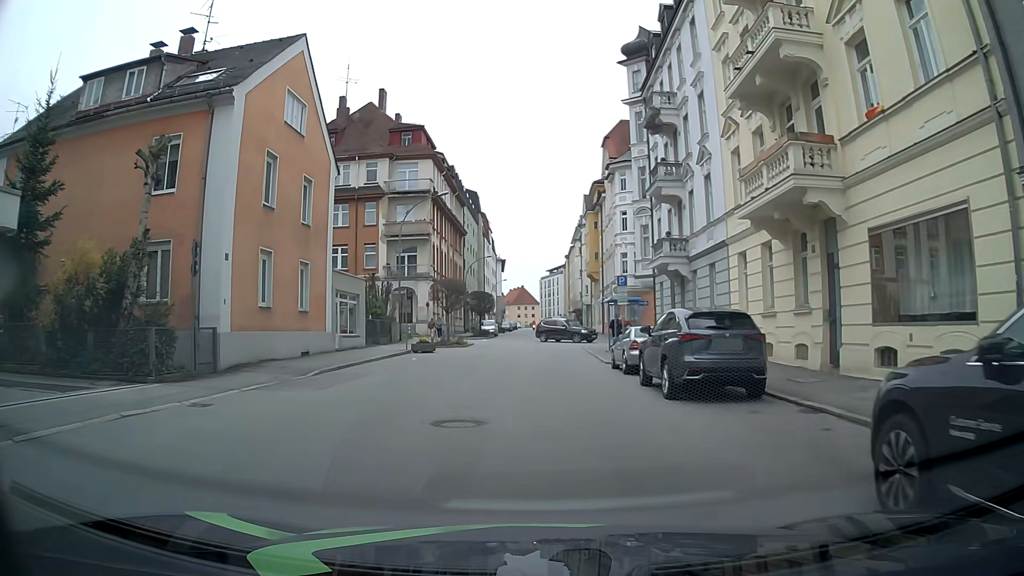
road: tertiary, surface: asphalt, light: Day
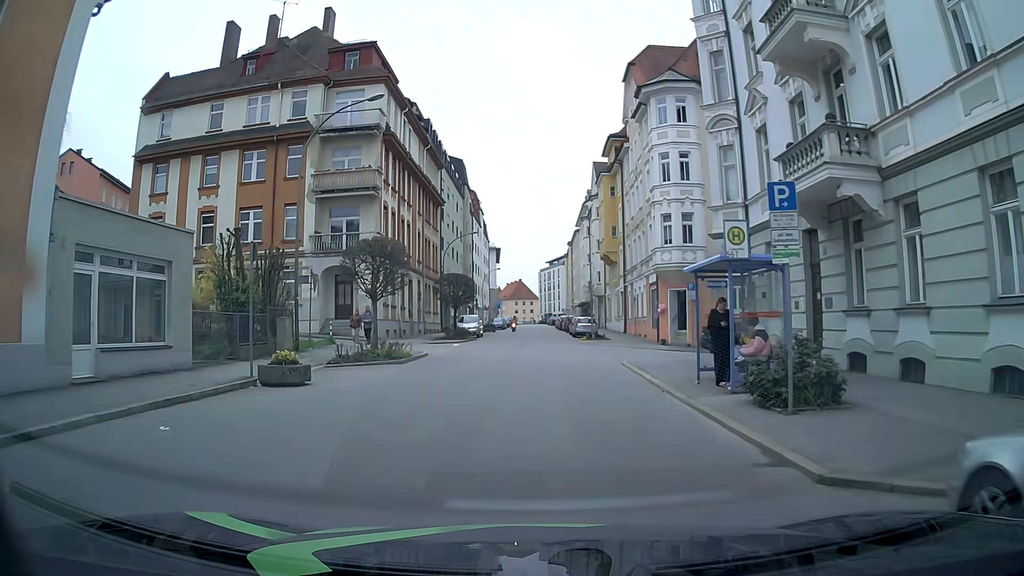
(-0.1, +17.7) m; -1°
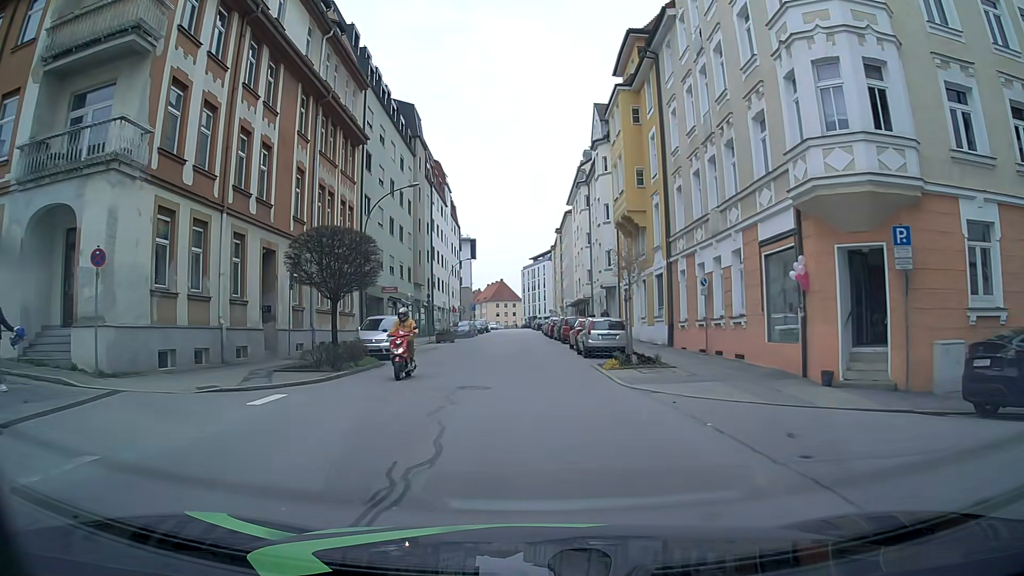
(+0.5, +22.5) m; +1°
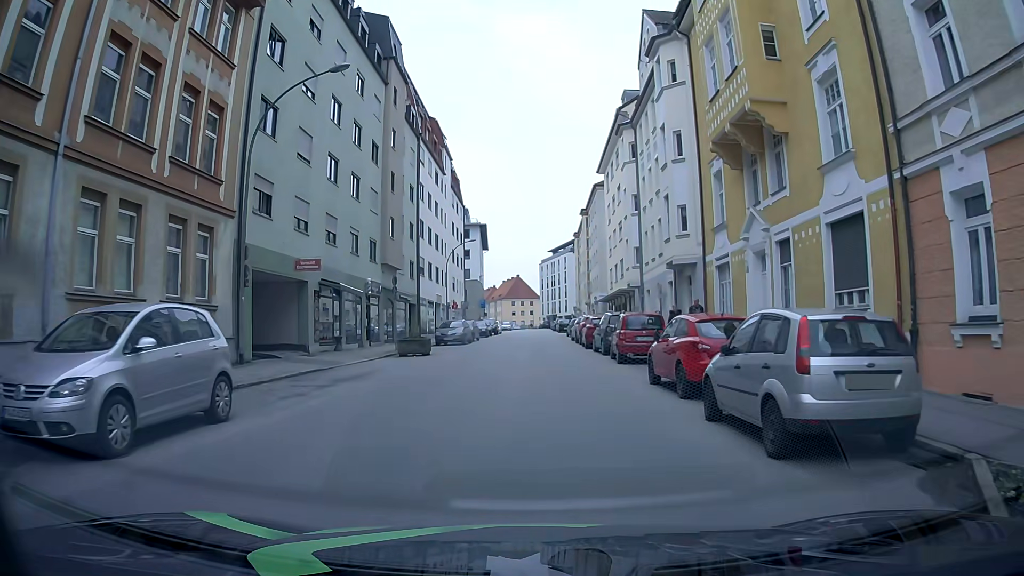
(-0.2, +17.9) m; -2°
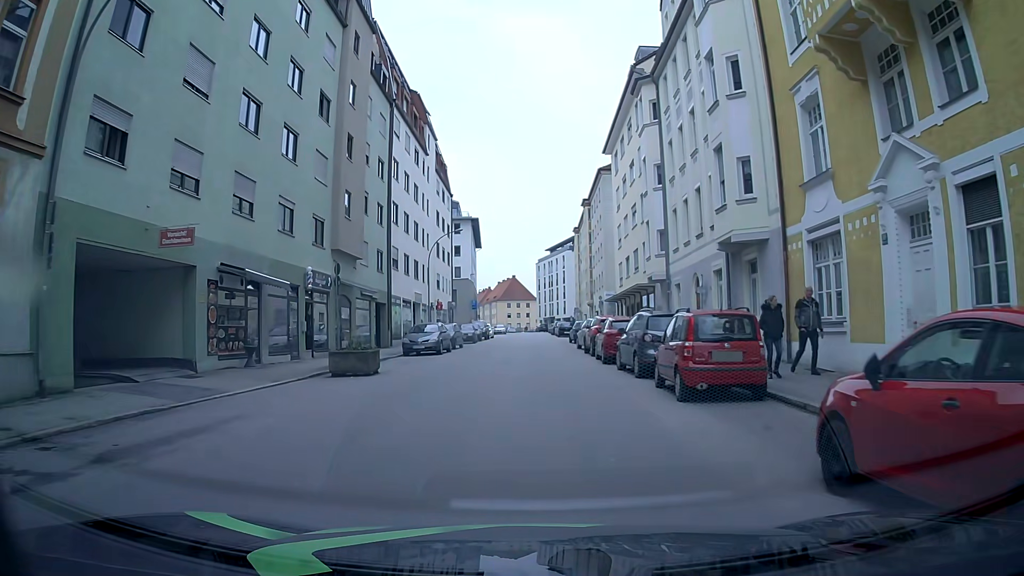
(+0.1, +8.9) m; +1°
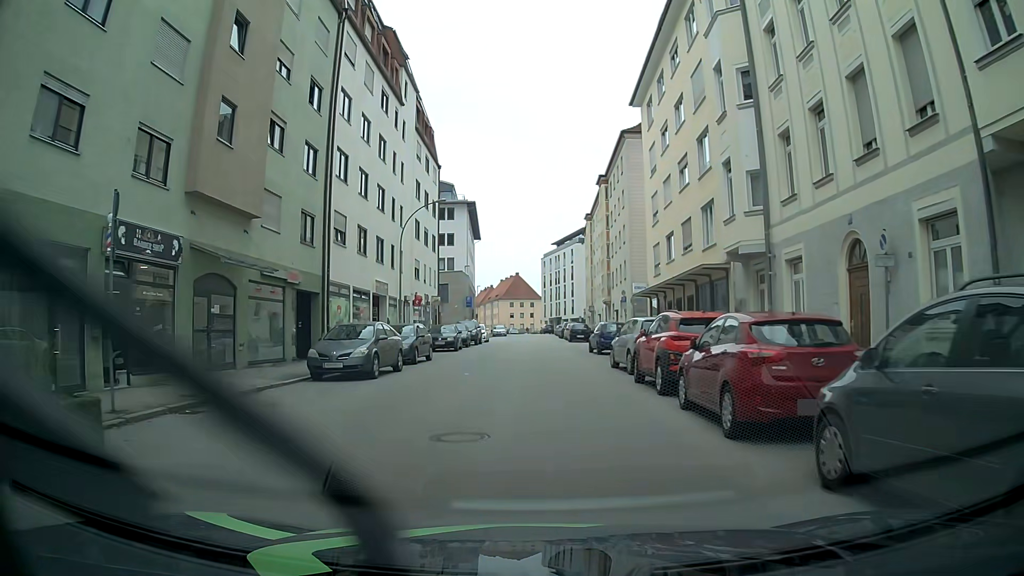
(+0.1, +13.4) m; 0°
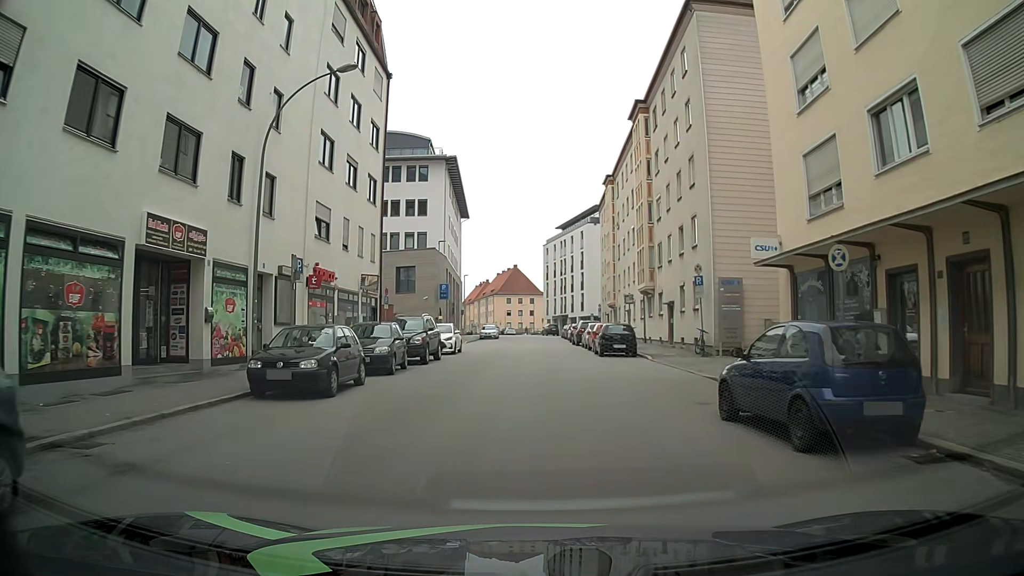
(-0.3, +22.3) m; 0°
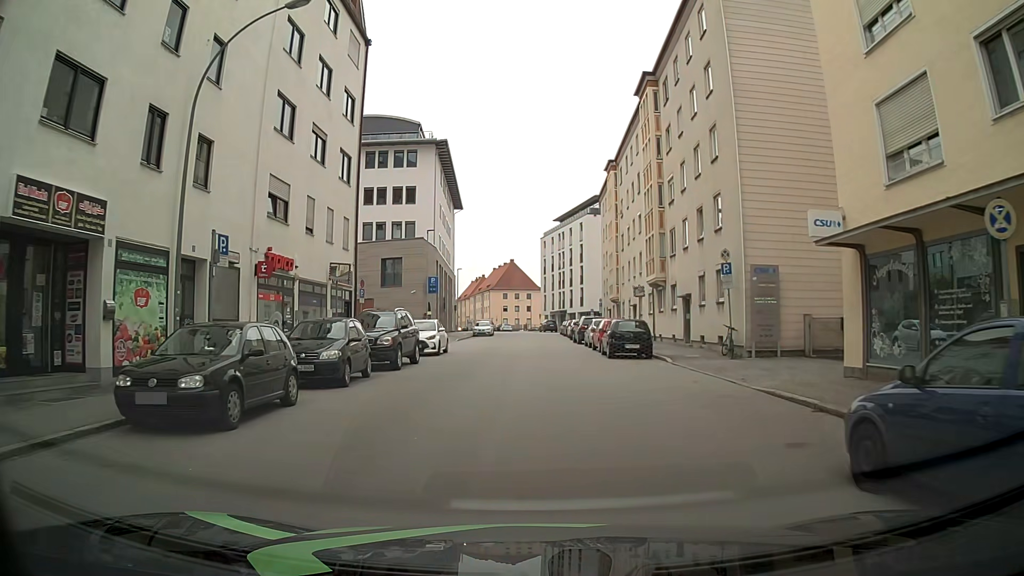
(-0.1, +4.5) m; 0°
(0, +10) (0, +20) (0, +30) (0, +40) (0, +50) (0, +60) (0, +70) (-1, +80) (-2, +90) (-4, +100) m
